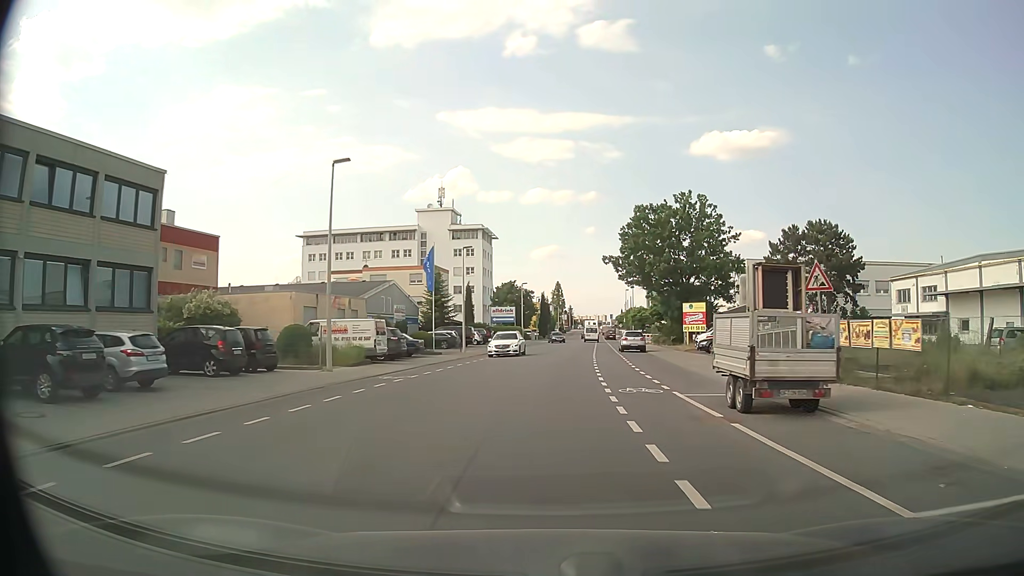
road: tertiary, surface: asphalt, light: Day
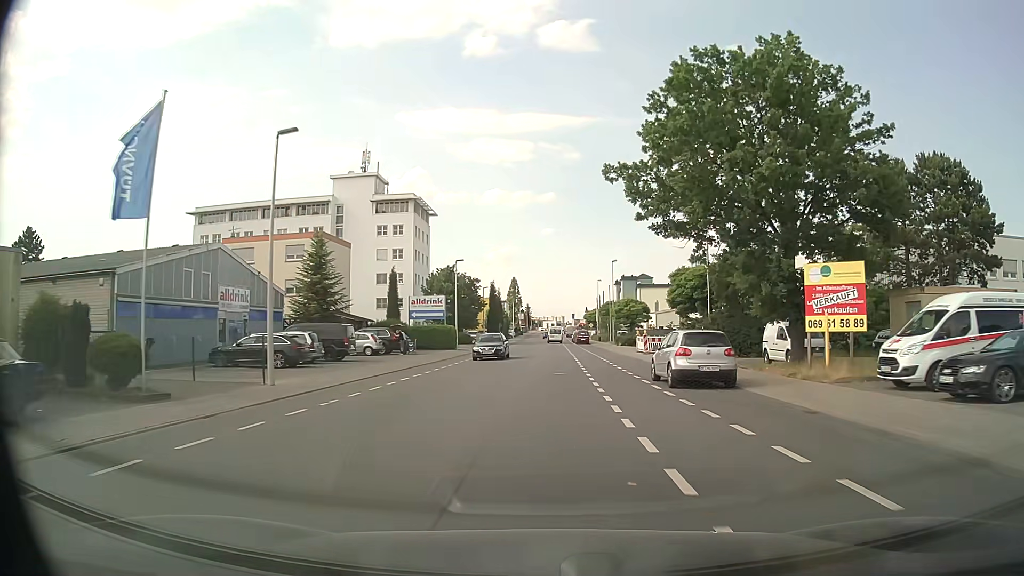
(+0.9, +30.0) m; +4°
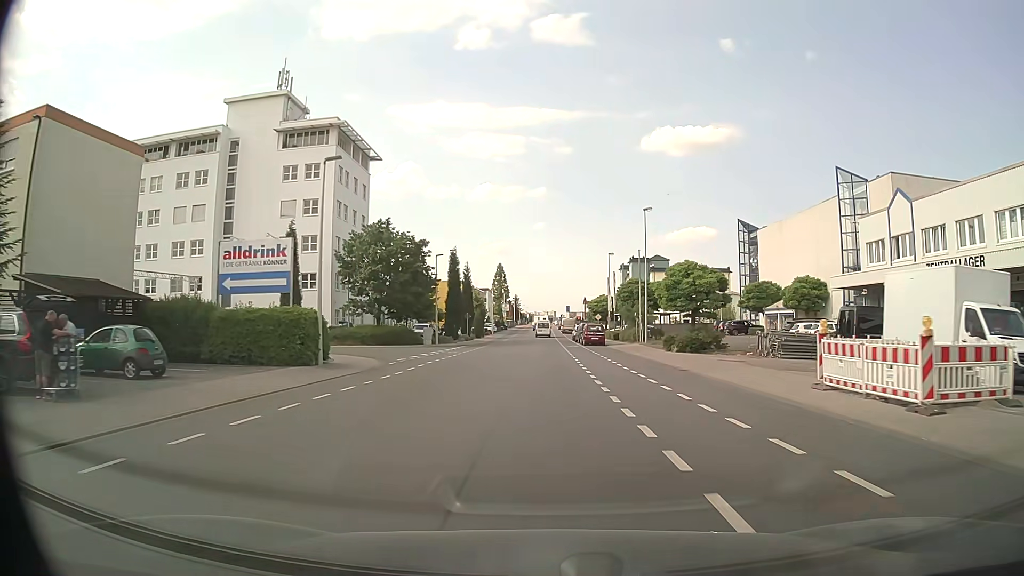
(+0.3, +33.9) m; +1°
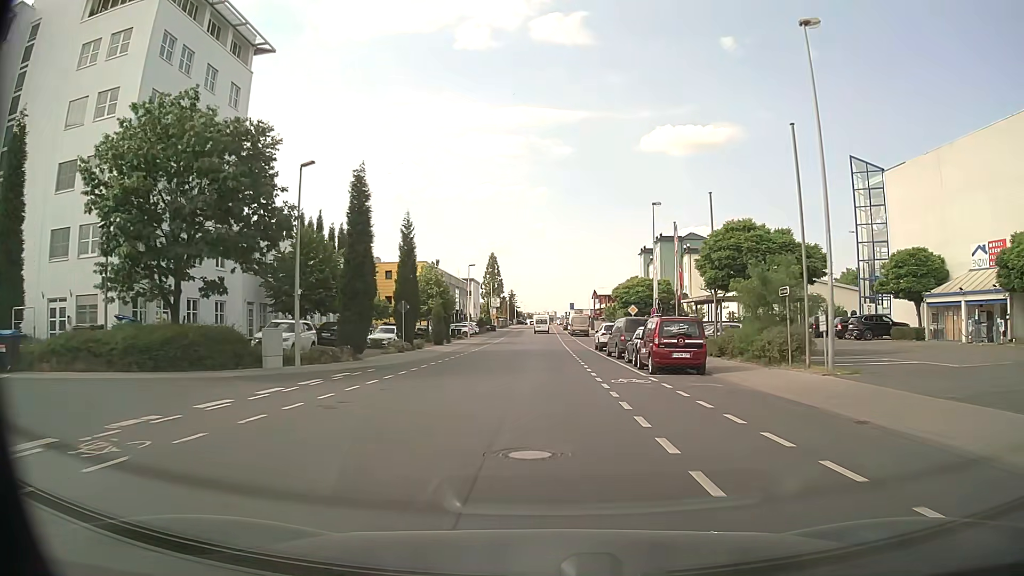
(+0.1, +33.5) m; 0°
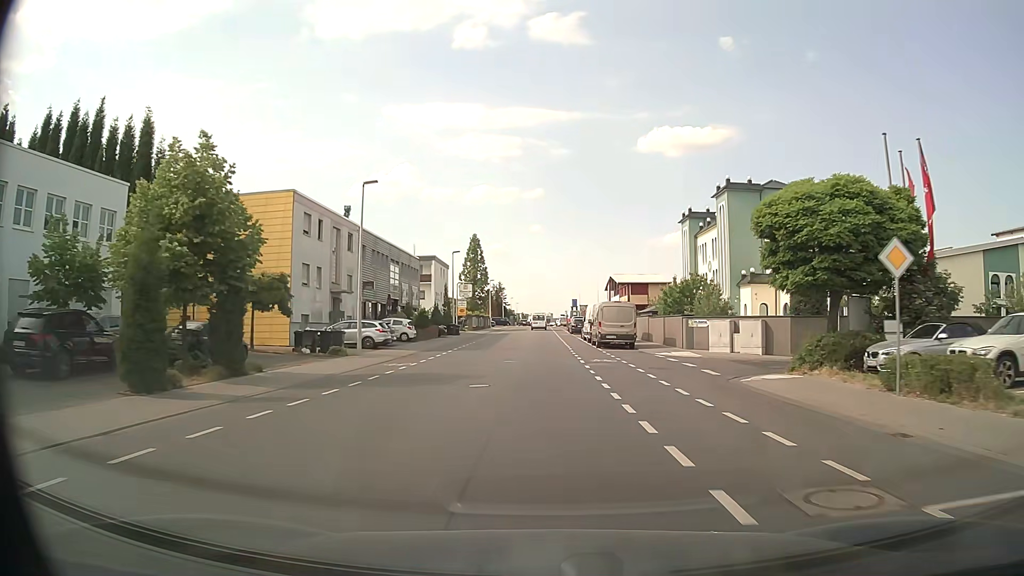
(+0.1, +41.1) m; 0°
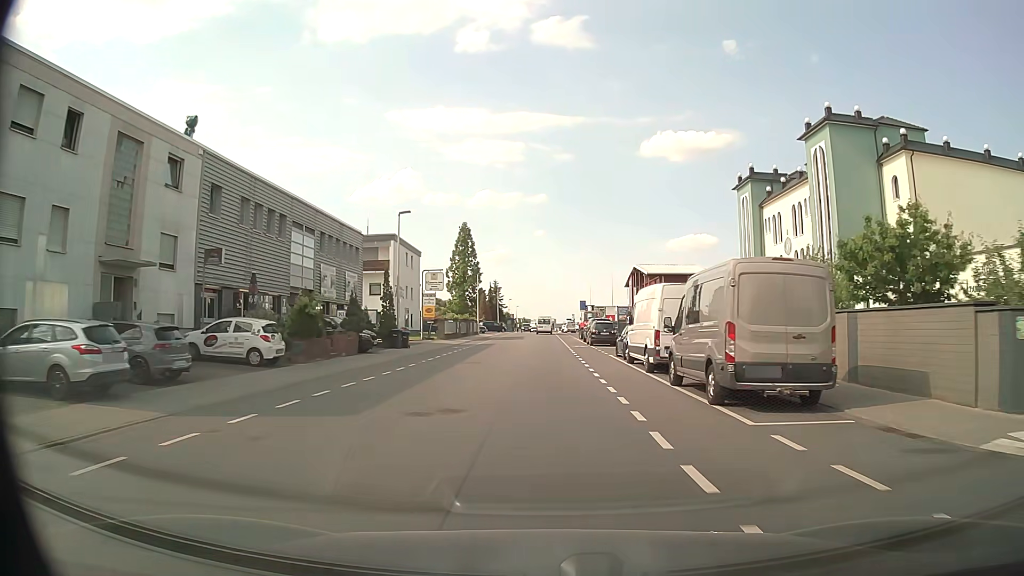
(0.0, +24.5) m; -1°
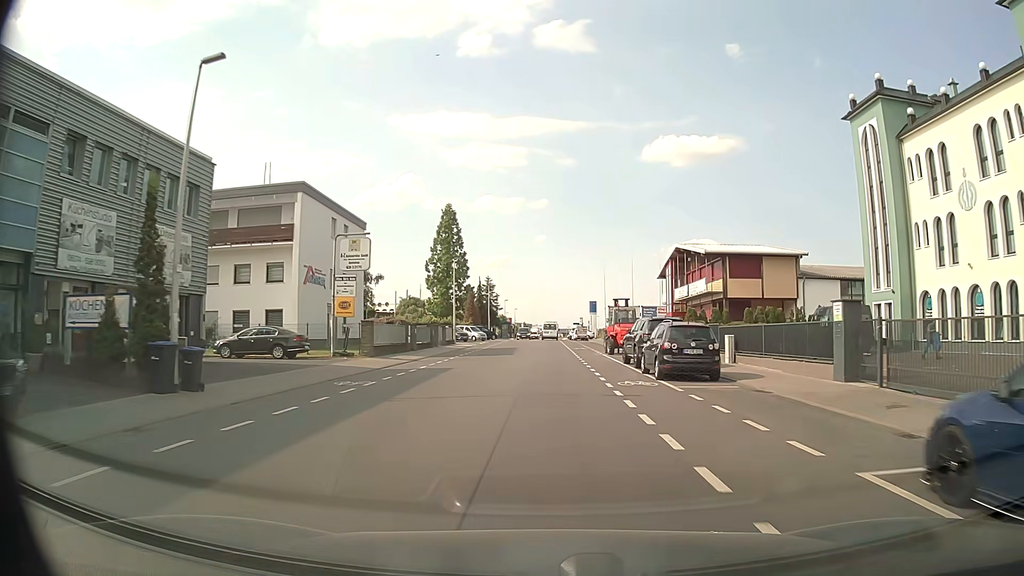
(0.0, +24.4) m; 0°
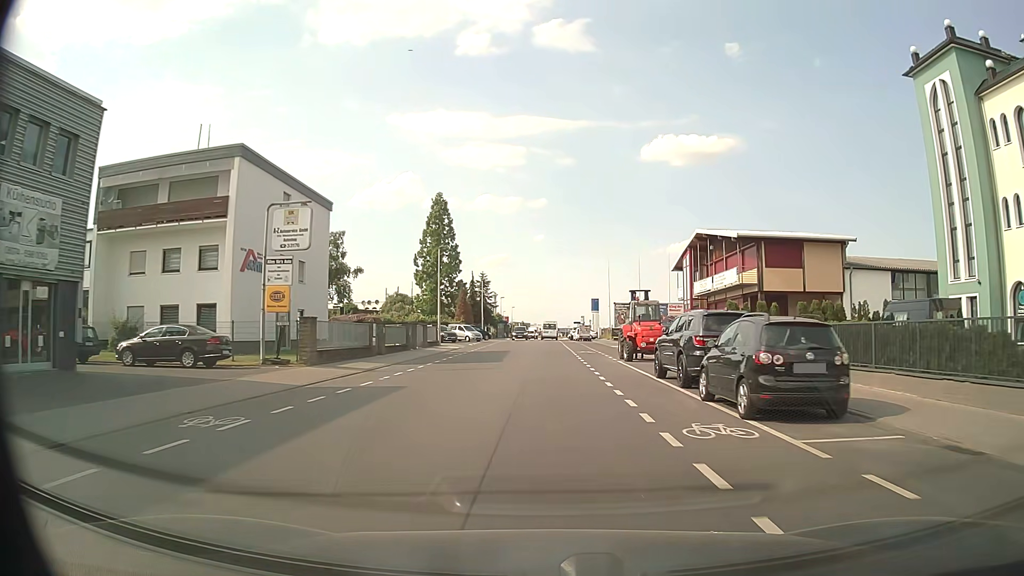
(0.0, +8.1) m; 0°
(0, +10) (0, +20) (0, +30) (0, +40) (0, +50) (0, +60) (0, +70) (0, +80) (0, +90) (0, +100) m
